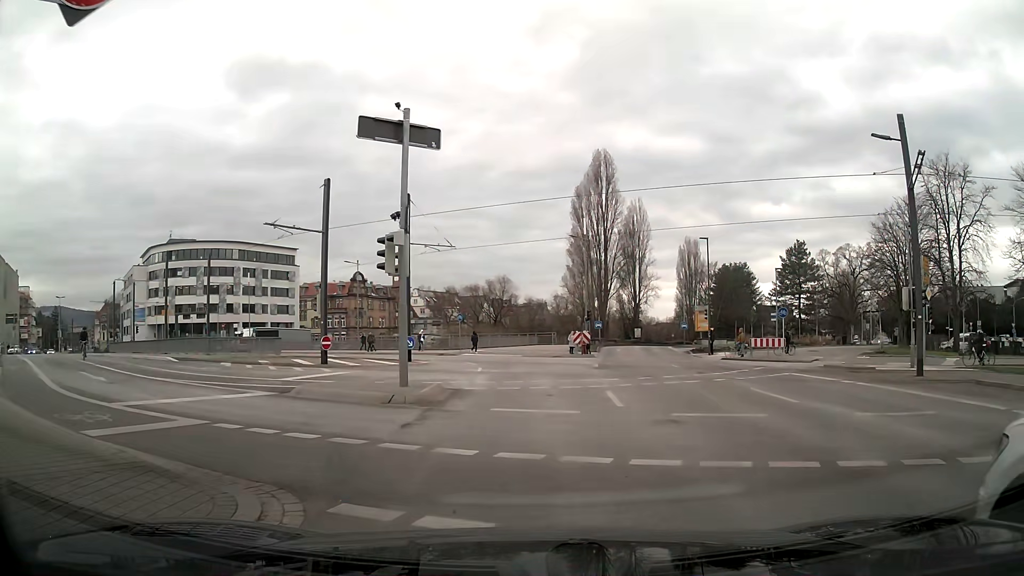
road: primary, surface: asphalt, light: Day
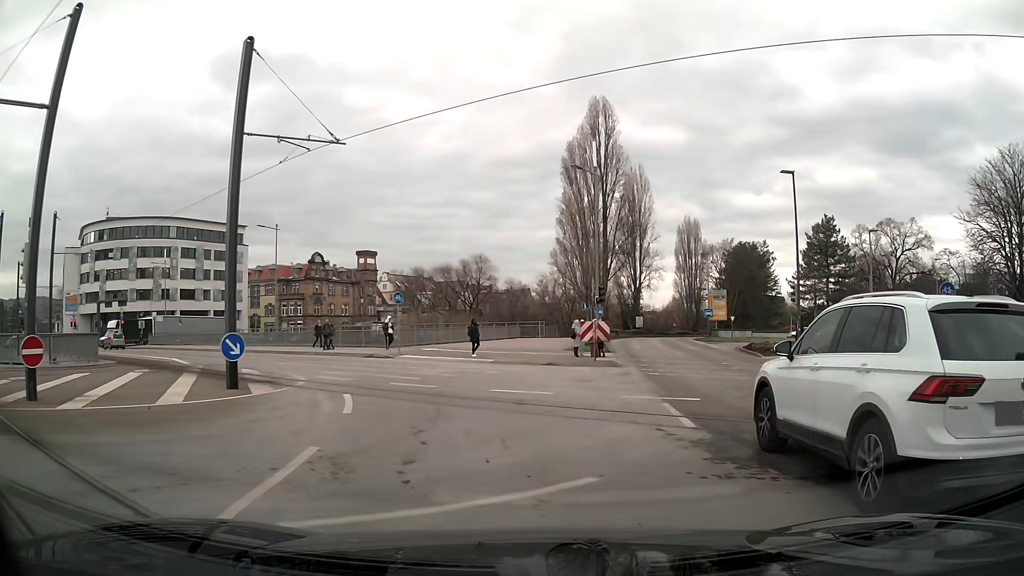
(+0.9, +18.8) m; +3°
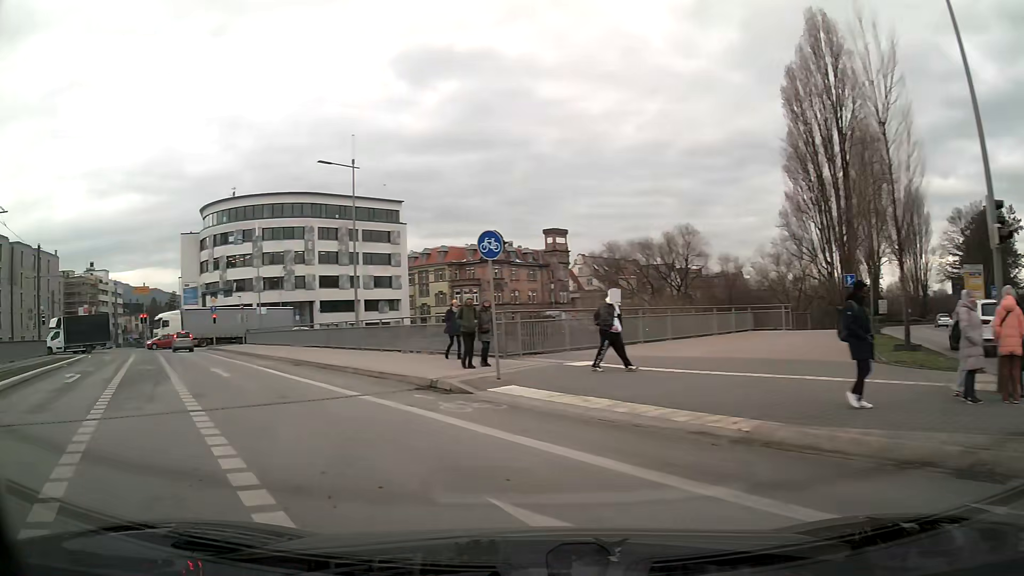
(-1.1, +19.9) m; -18°
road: secondary
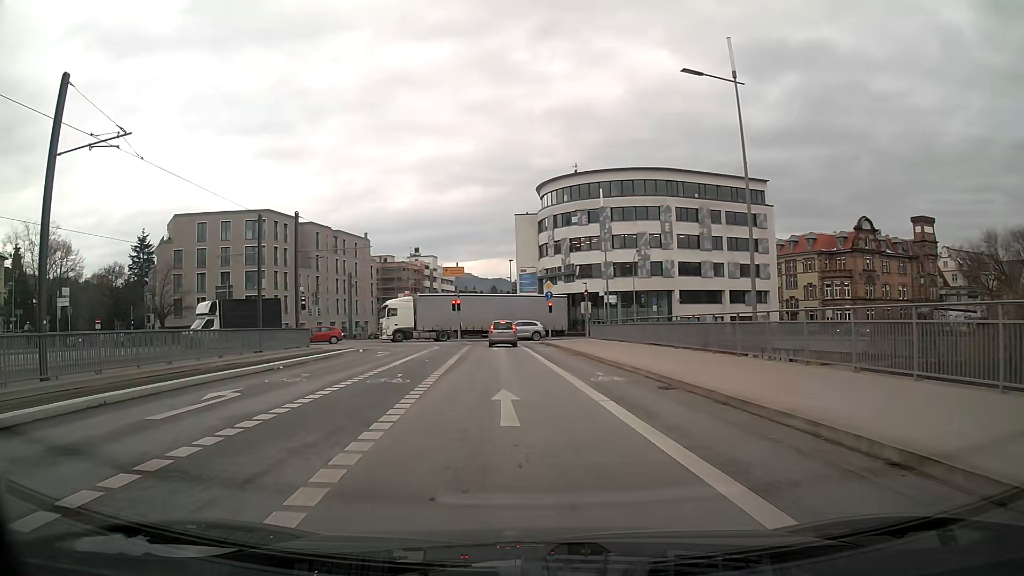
(-3.3, +10.7) m; -30°
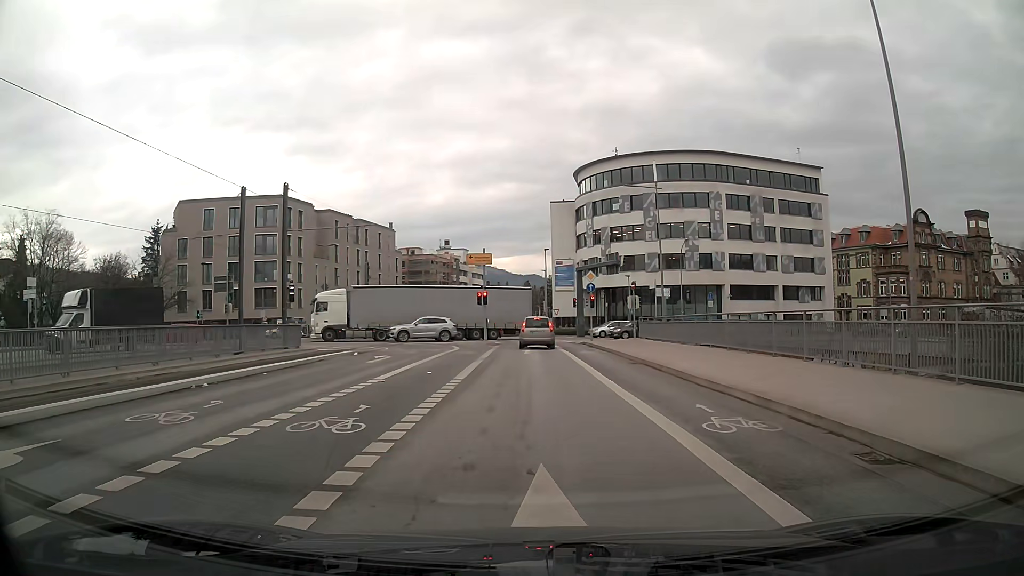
(-0.2, +7.4) m; -2°
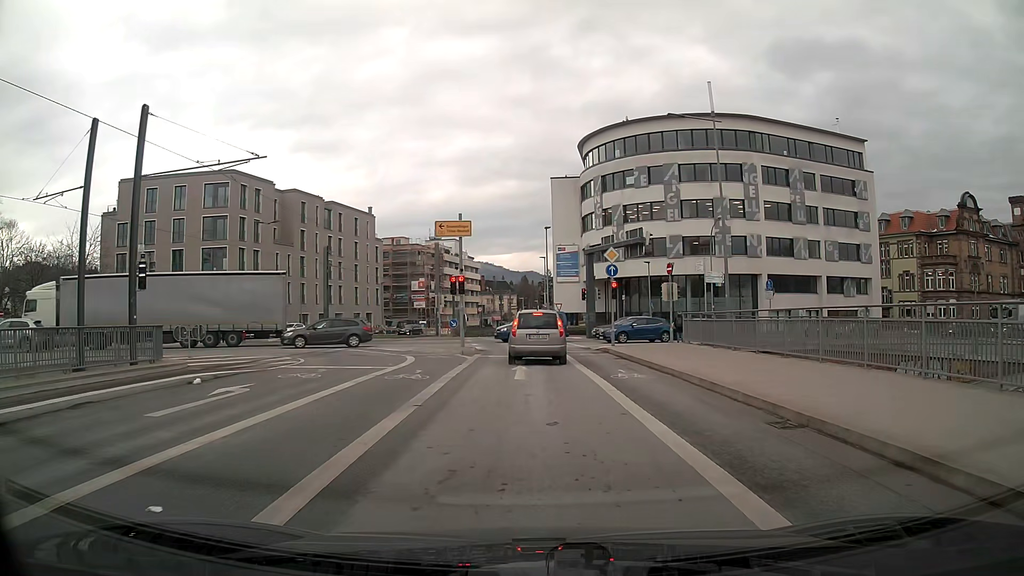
(0.0, +12.9) m; 0°
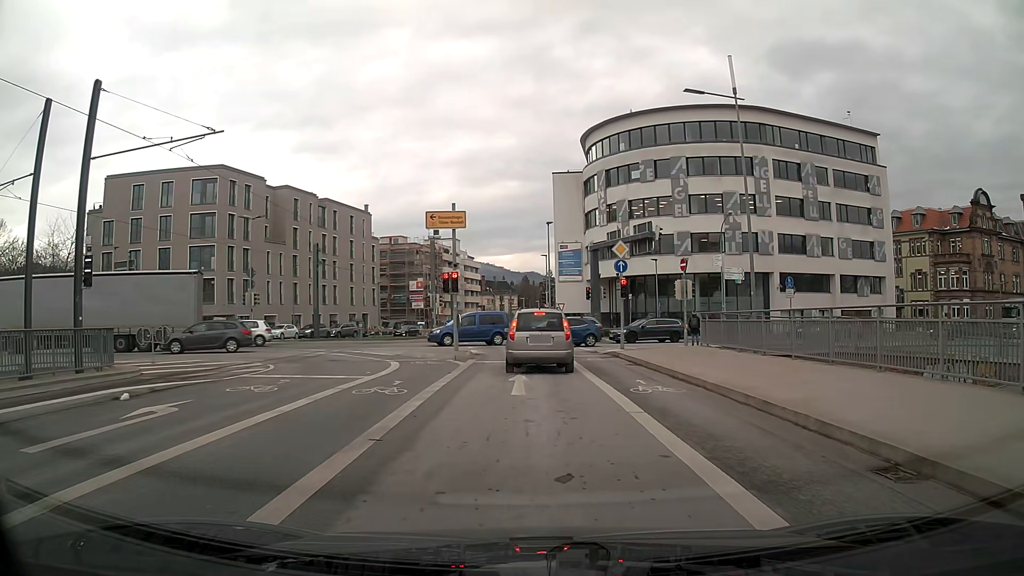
(0.0, +2.9) m; 0°
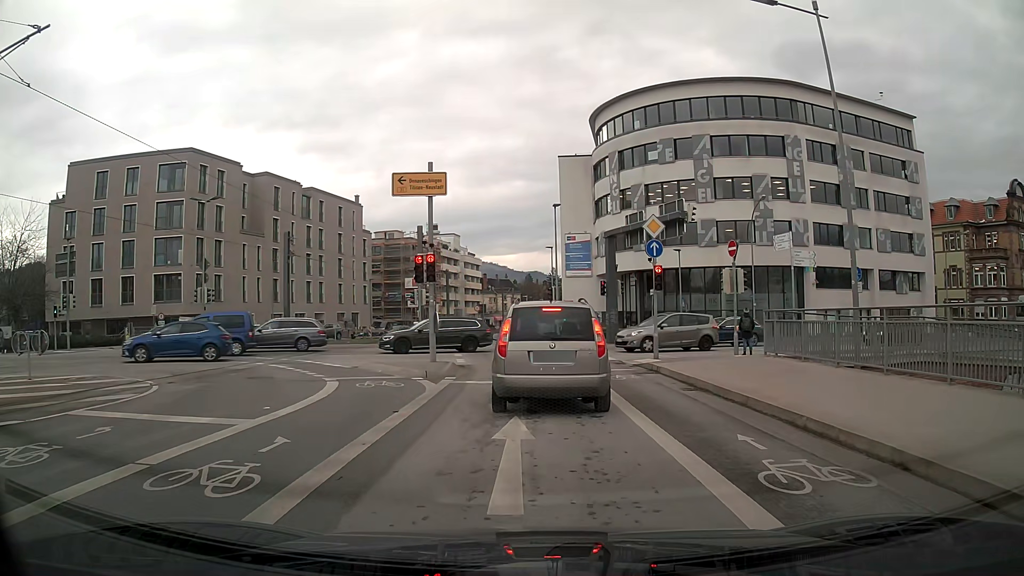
(-0.1, +7.0) m; -1°
(0, +10) (0, +20) (-1, +30) (-3, +40) (-4, +50) (-3, +60) (-2, +70) (0, +80) (+1, +89) (+3, +99) m
